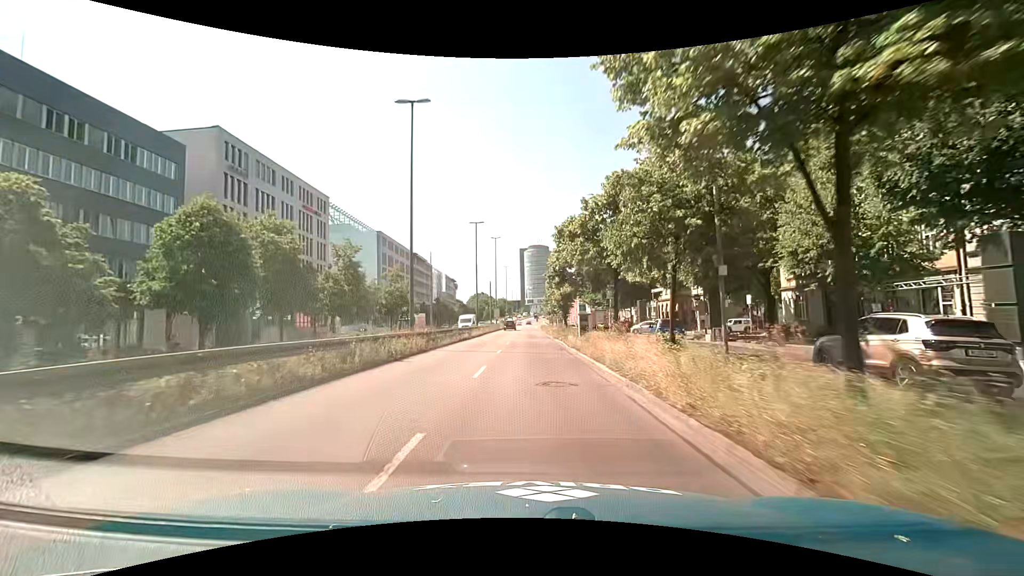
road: trunk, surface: asphalt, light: Day
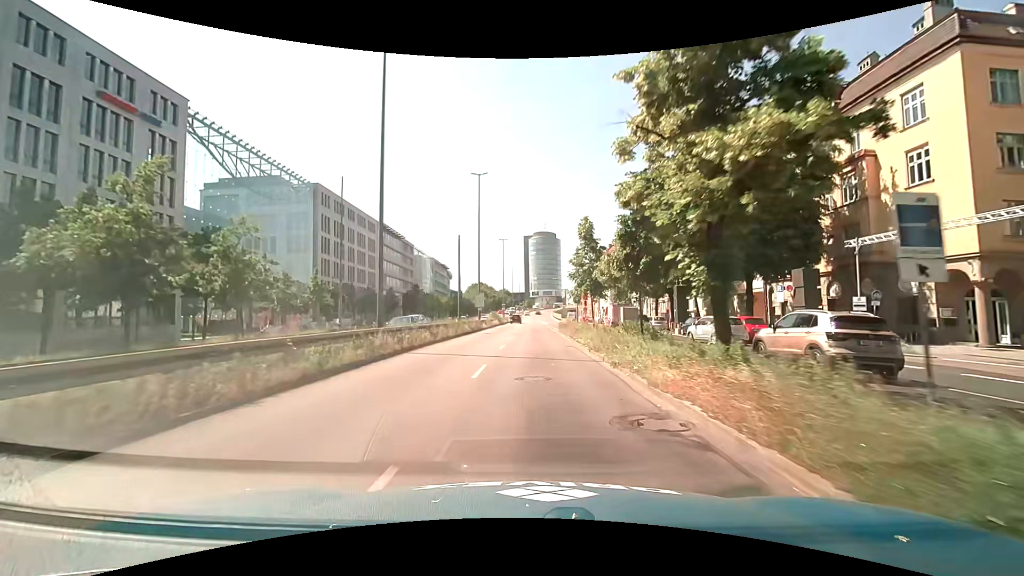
(-0.3, +37.3) m; -1°
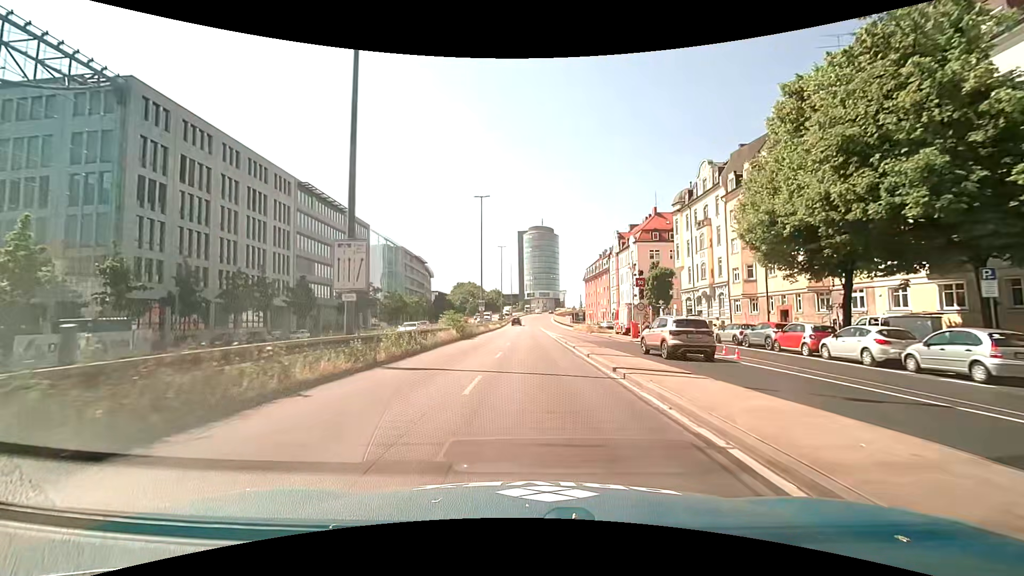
(+0.2, +37.8) m; +1°
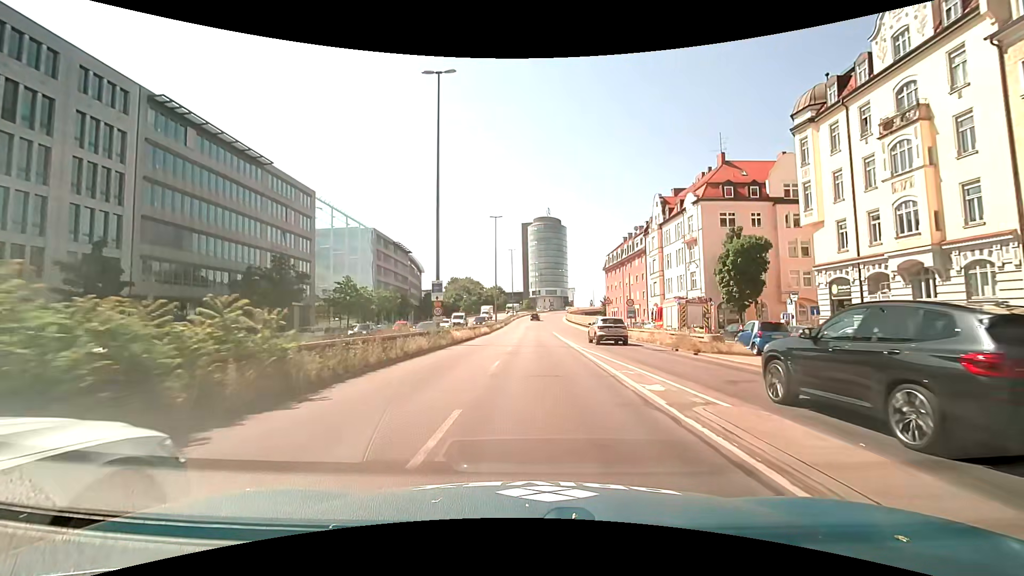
(-0.1, +31.2) m; 0°
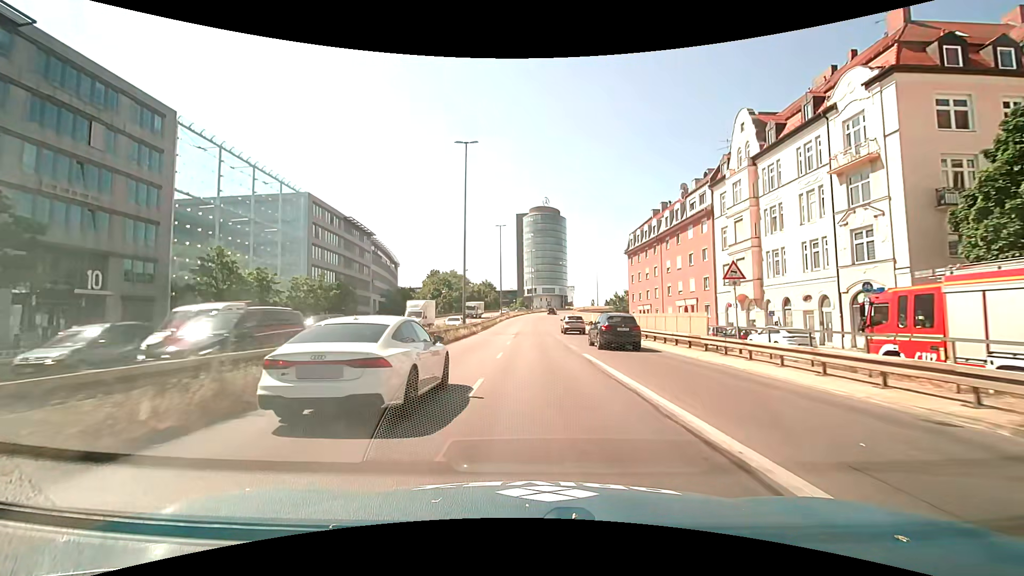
(0.0, +31.8) m; 0°
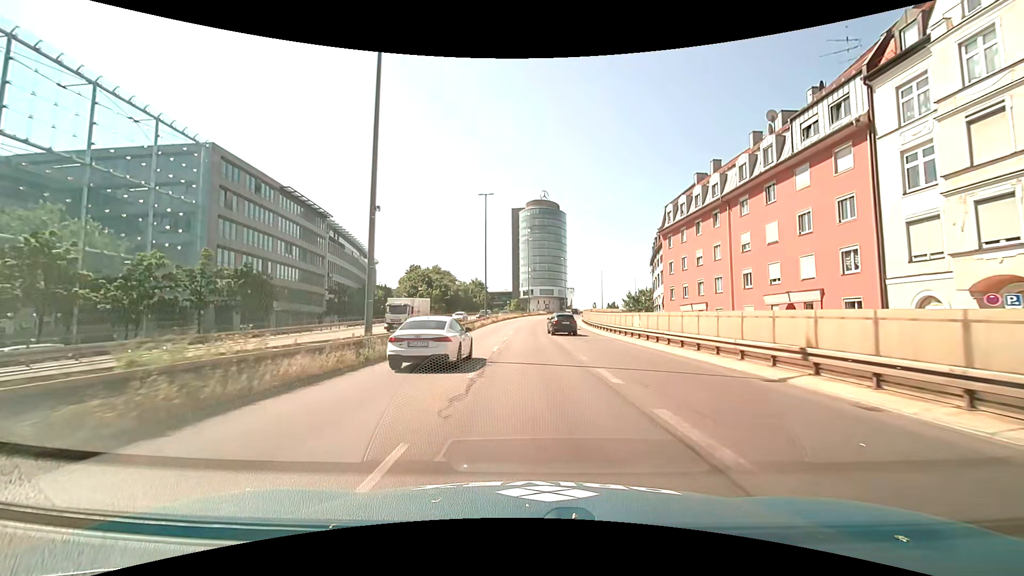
(+0.1, +24.2) m; +1°
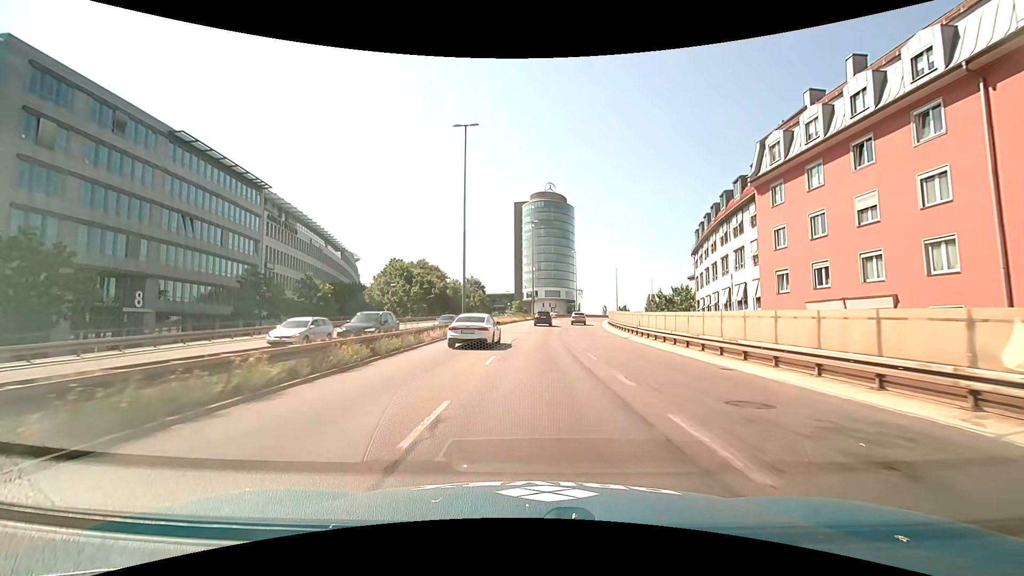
(-0.2, +24.2) m; -1°
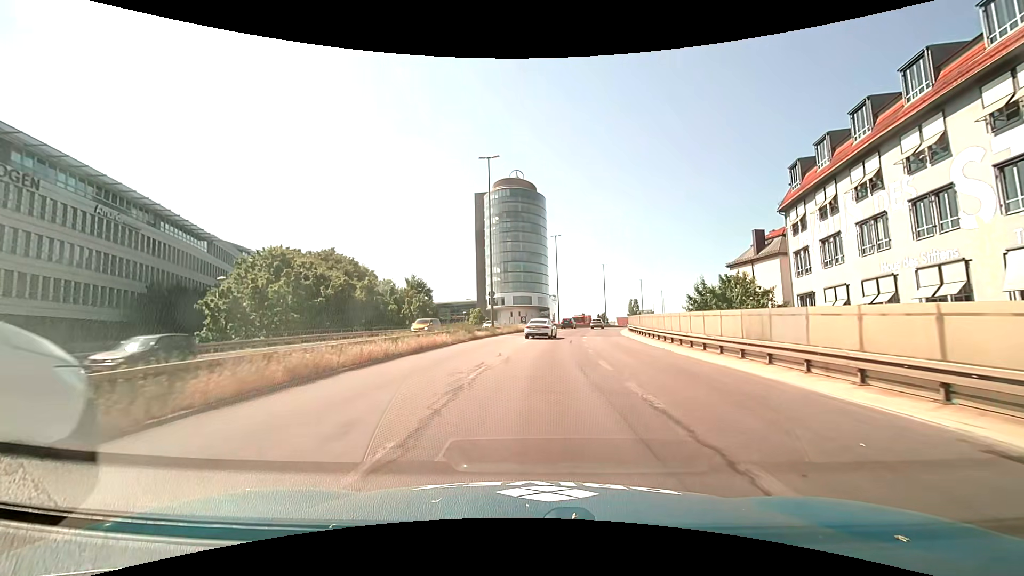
(+1.0, +38.3) m; +4°
(0, +10) (0, +20) (+1, +30) (+2, +40) (+3, +50) (+5, +60) (+7, +70) (+9, +79) (+11, +89) (+14, +99) m
